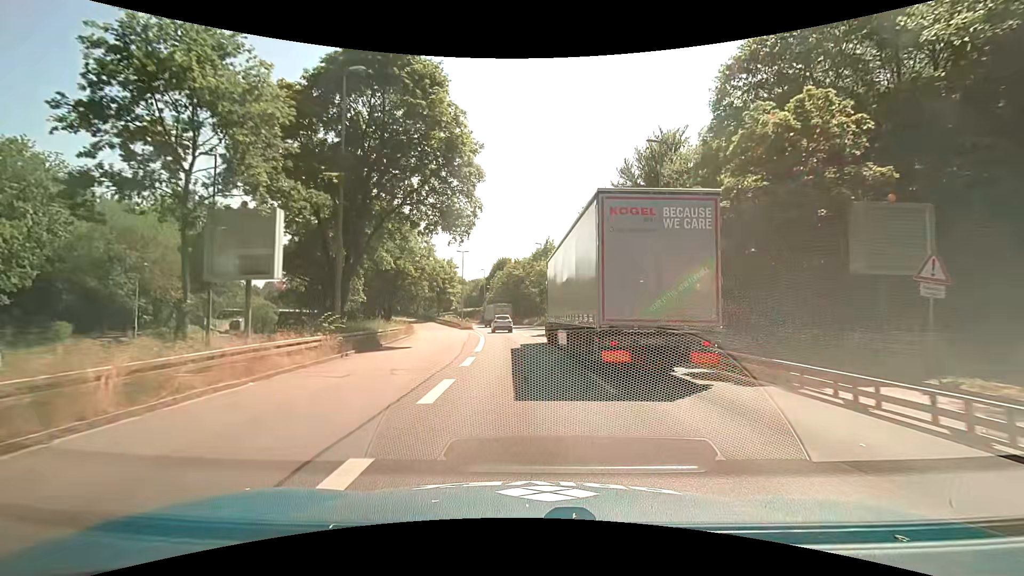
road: trunk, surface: asphalt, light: Day
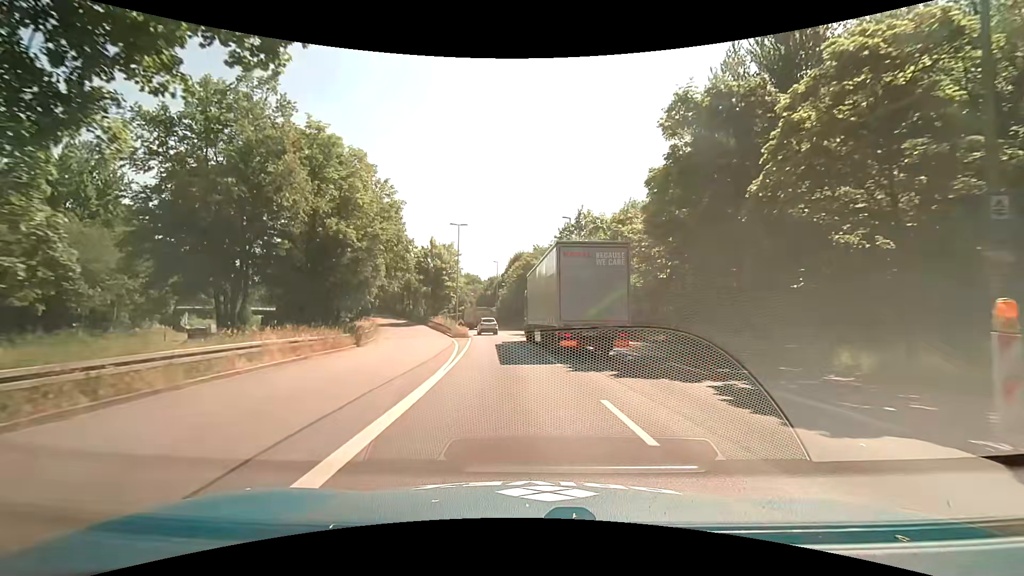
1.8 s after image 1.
(-0.4, +21.0) m; -2°
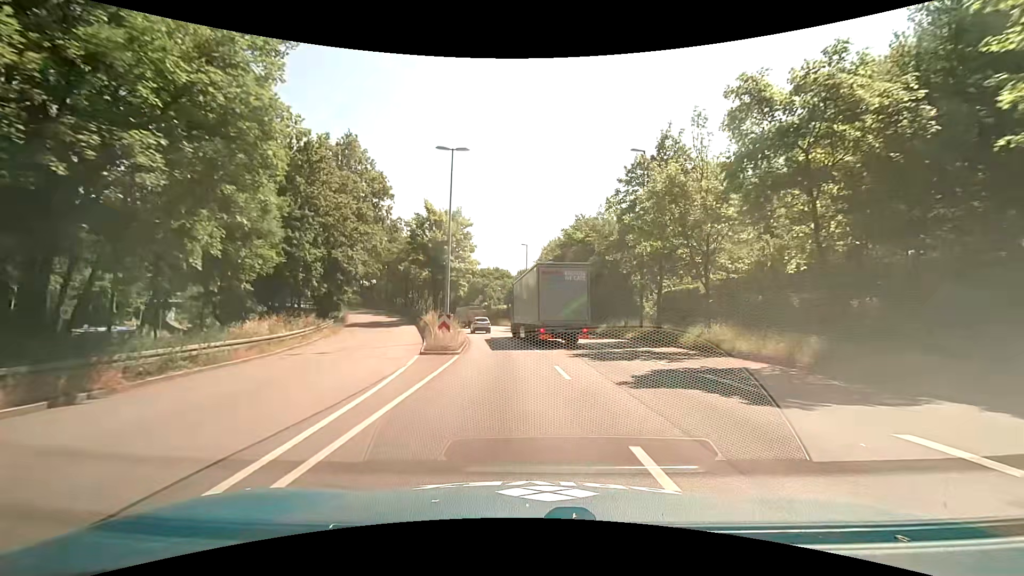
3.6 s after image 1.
(-0.7, +21.0) m; -3°
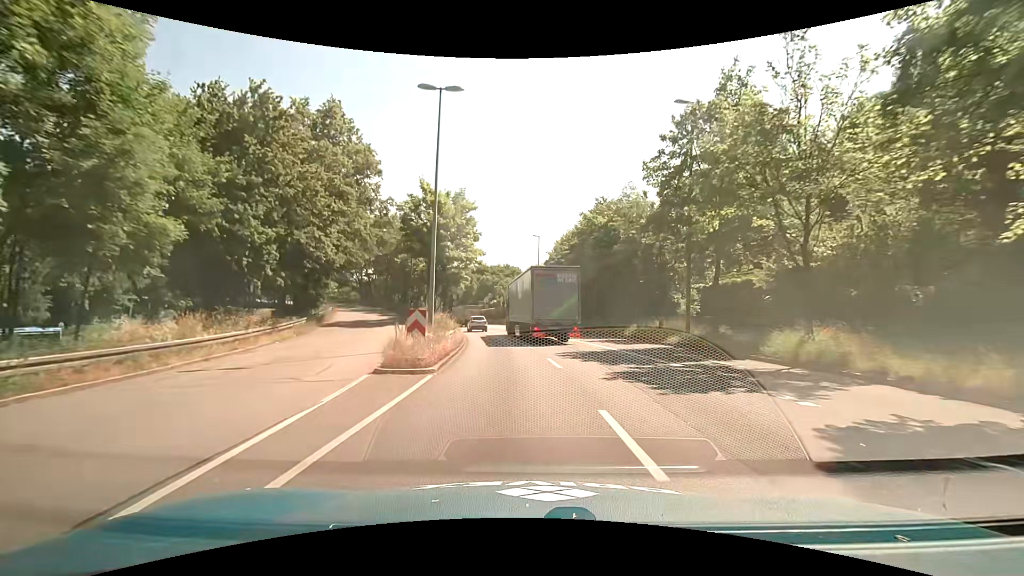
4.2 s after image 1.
(-0.1, +7.0) m; -2°
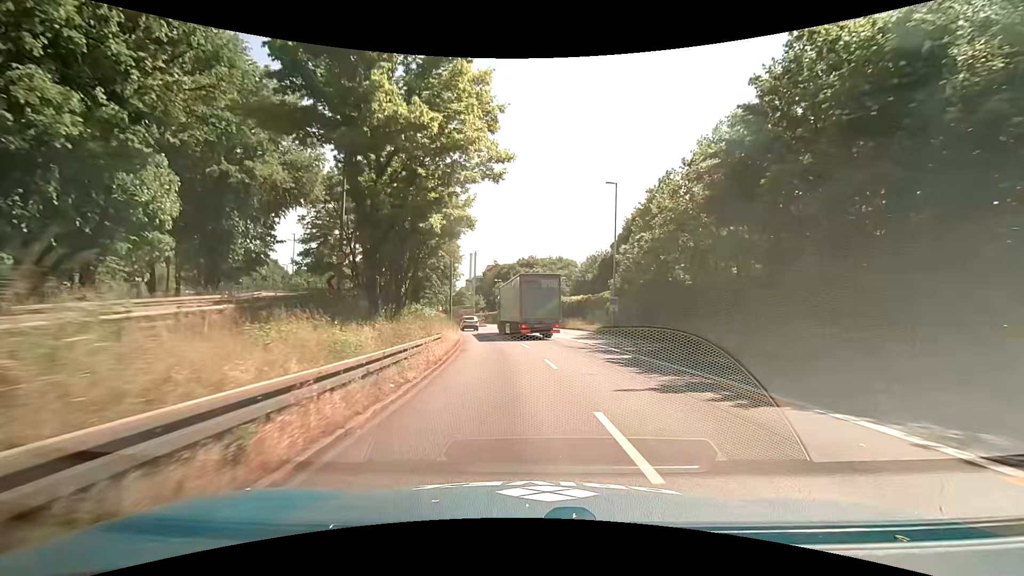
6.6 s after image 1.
(-1.3, +26.9) m; -6°
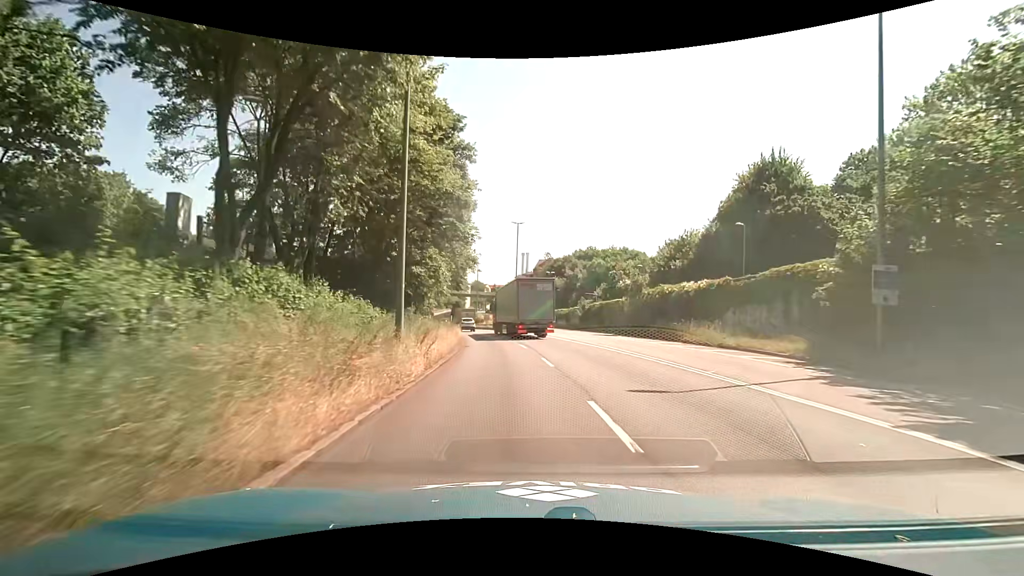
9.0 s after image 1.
(-1.2, +26.0) m; -5°
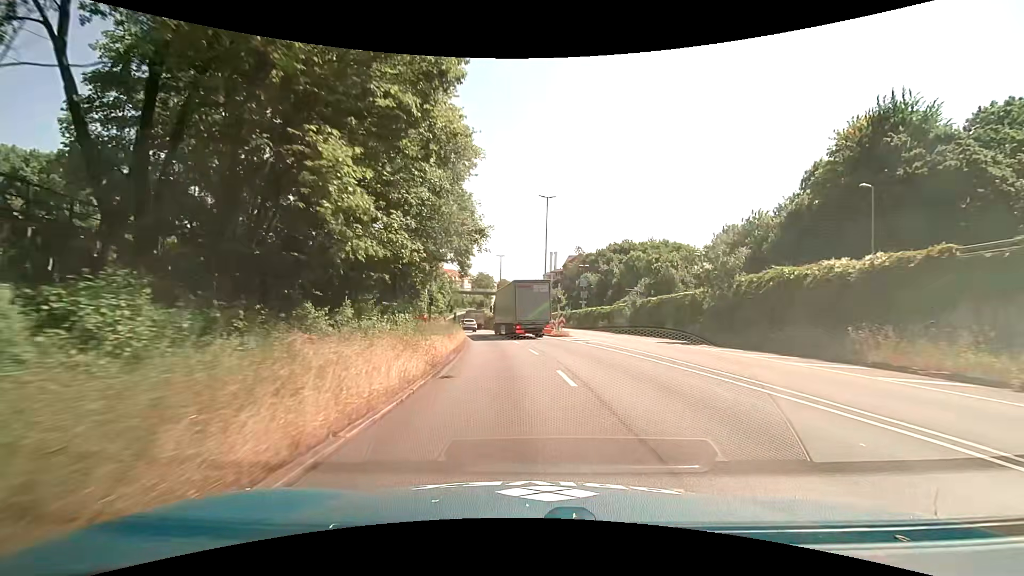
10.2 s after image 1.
(-0.5, +13.0) m; -4°
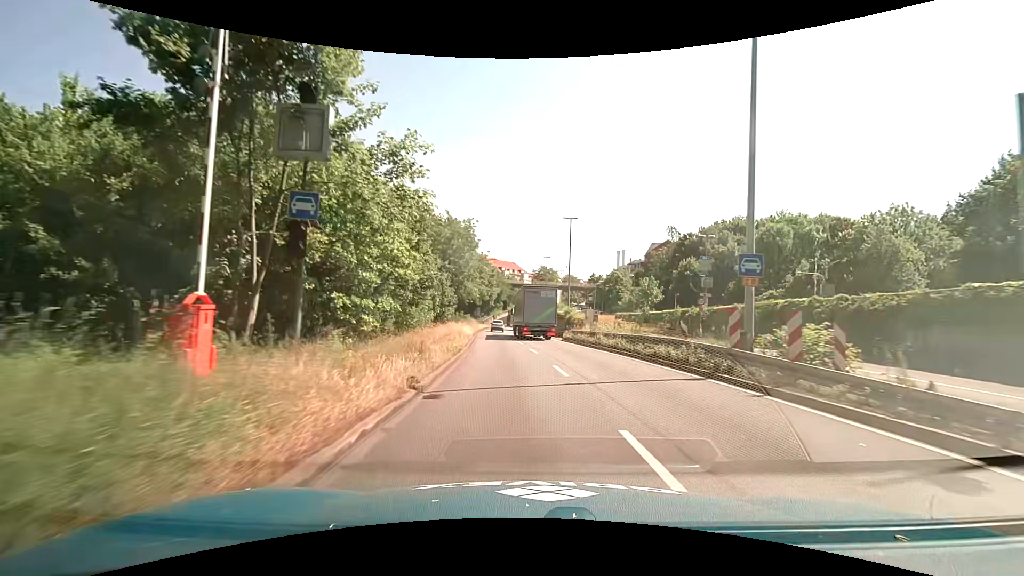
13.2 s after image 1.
(-2.2, +33.8) m; -7°
(0, +10) (-1, +20) (-2, +30) (-3, +40) (-4, +50) (-4, +60) (-5, +70) (-5, +80) (-6, +90) (-6, +100) m
